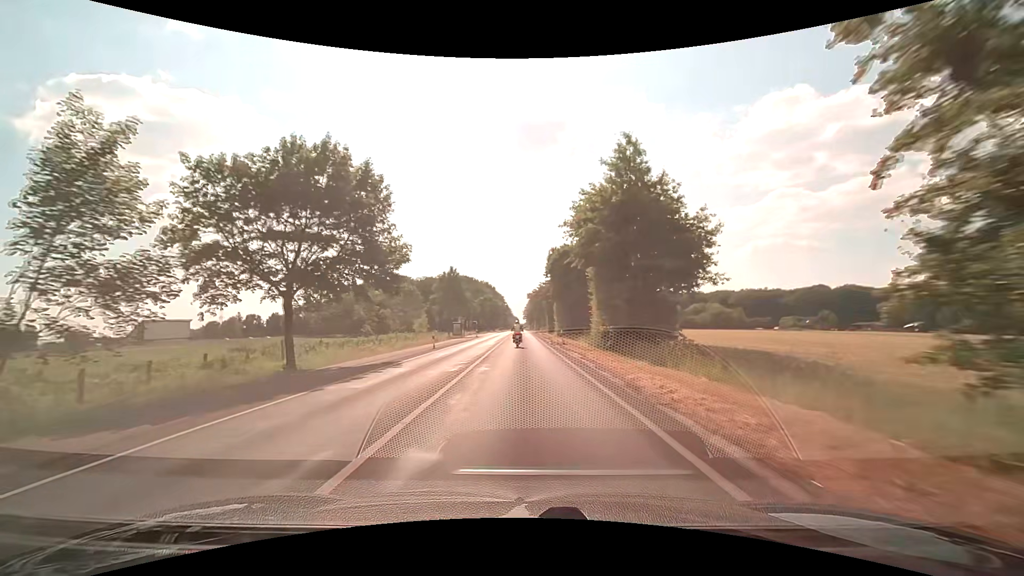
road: secondary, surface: asphalt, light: Day
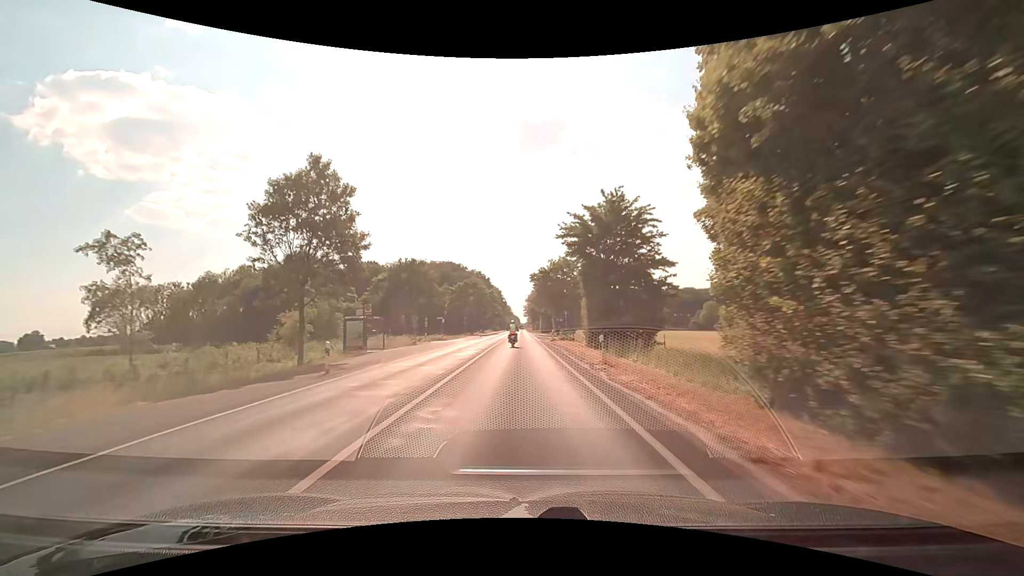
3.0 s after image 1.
(-0.1, +53.8) m; 0°
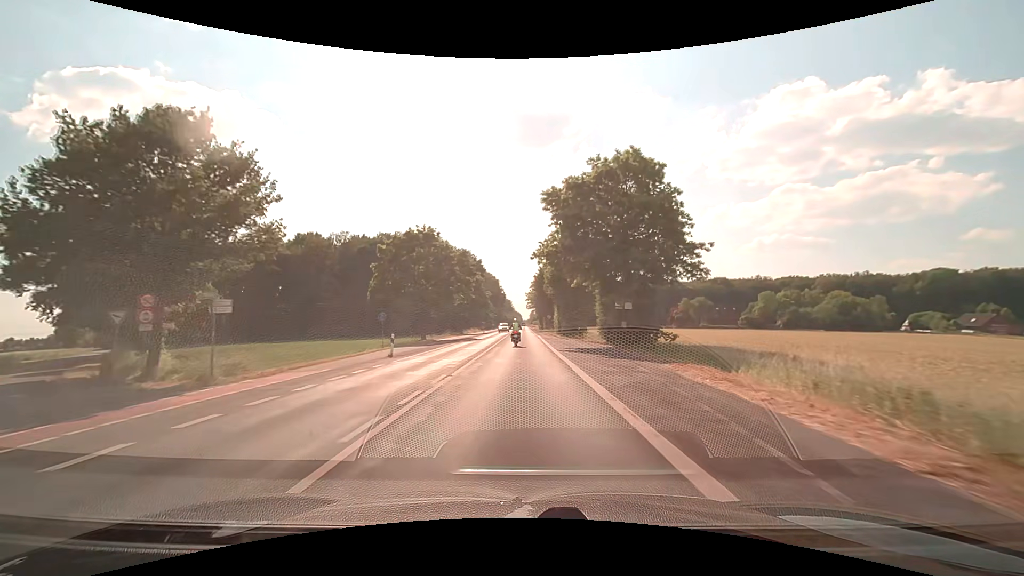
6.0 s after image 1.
(-0.2, +54.3) m; 0°
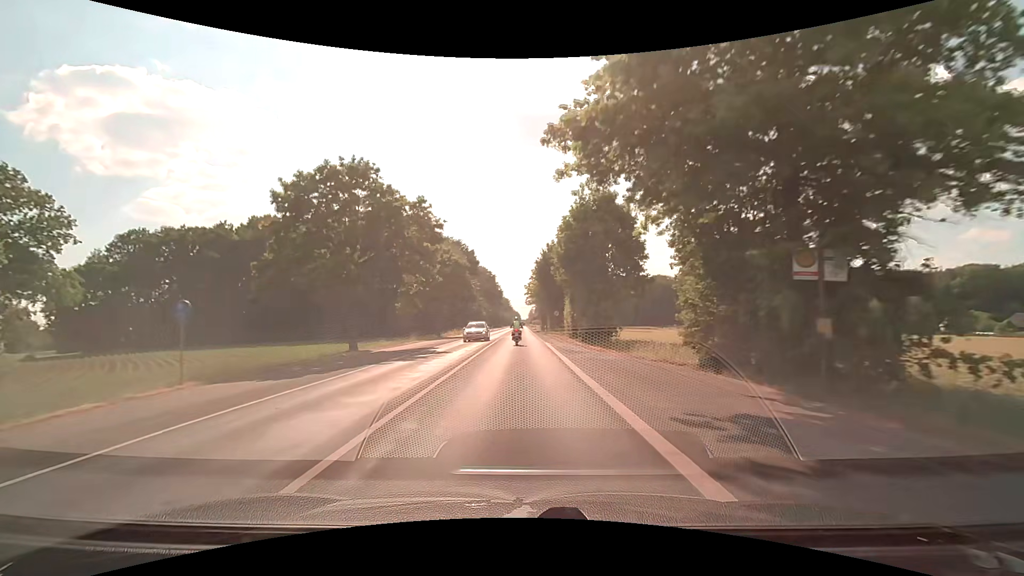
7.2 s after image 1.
(0.0, +21.7) m; 0°
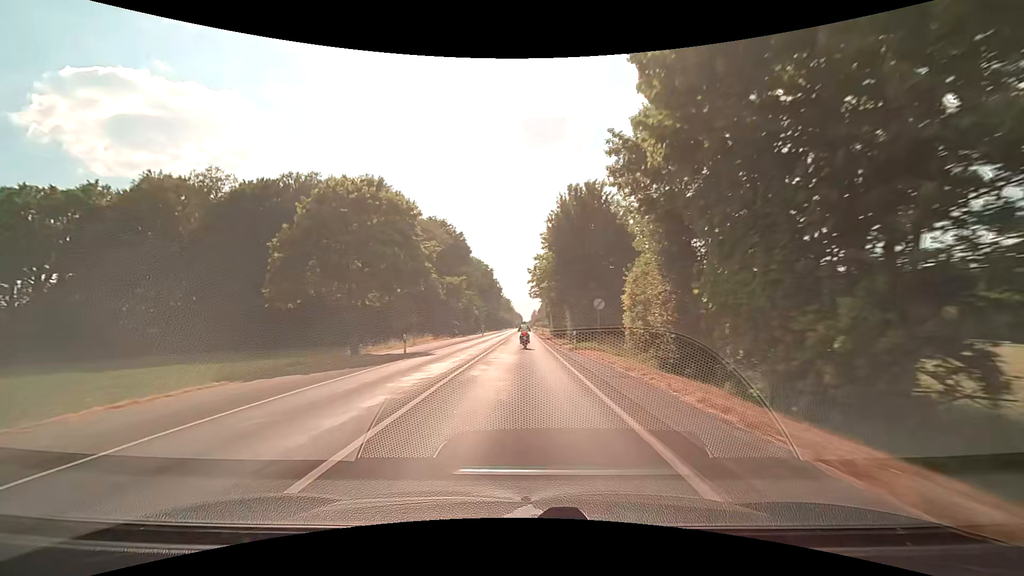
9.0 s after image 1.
(0.0, +32.6) m; 0°
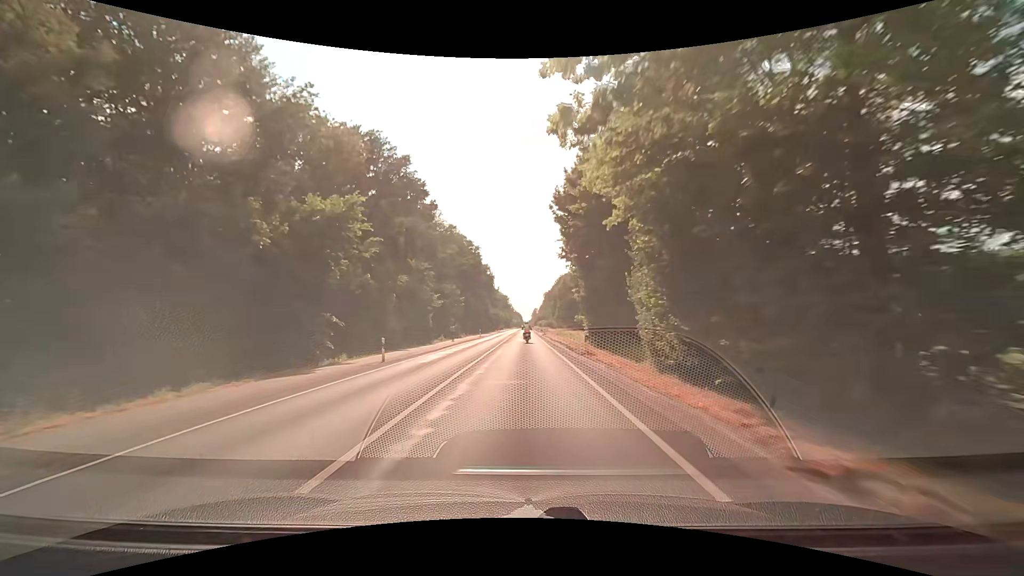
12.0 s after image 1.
(+0.3, +54.6) m; 0°
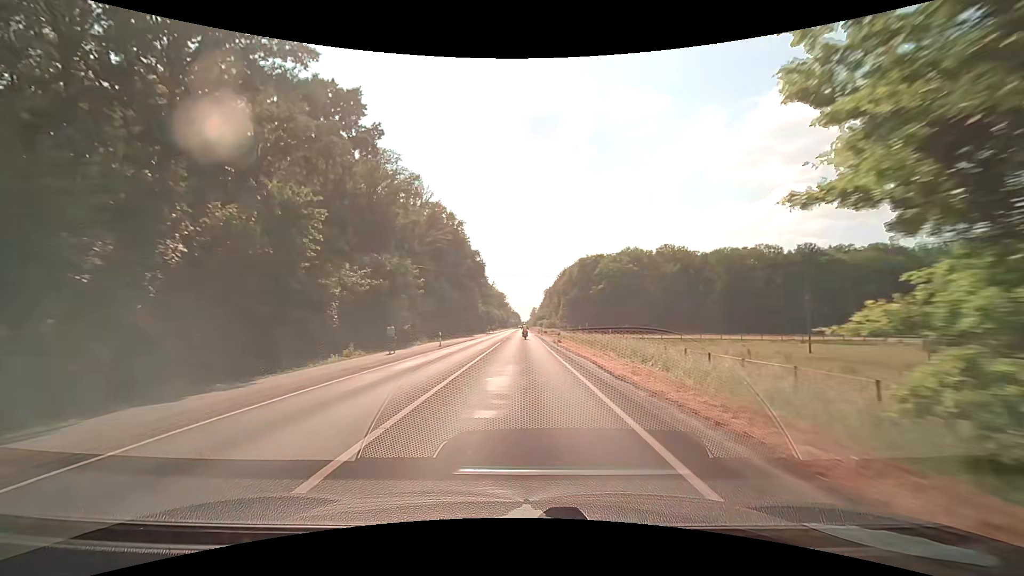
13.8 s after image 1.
(0.0, +33.4) m; 0°
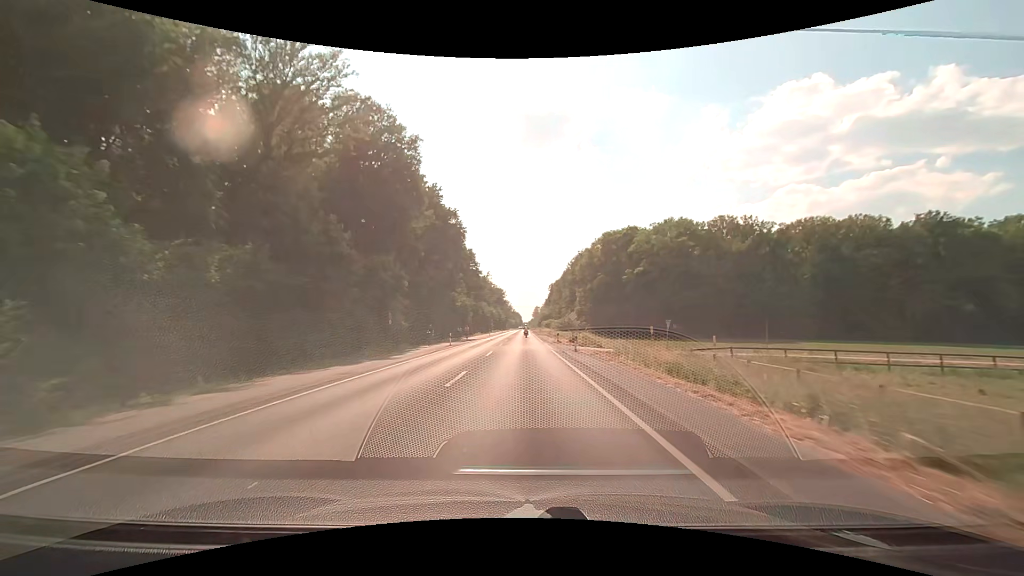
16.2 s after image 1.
(-0.2, +48.1) m; 0°
(0, +10) (0, +20) (0, +30) (0, +40) (0, +50) (0, +60) (0, +70) (0, +80) (0, +90) (0, +100) m
